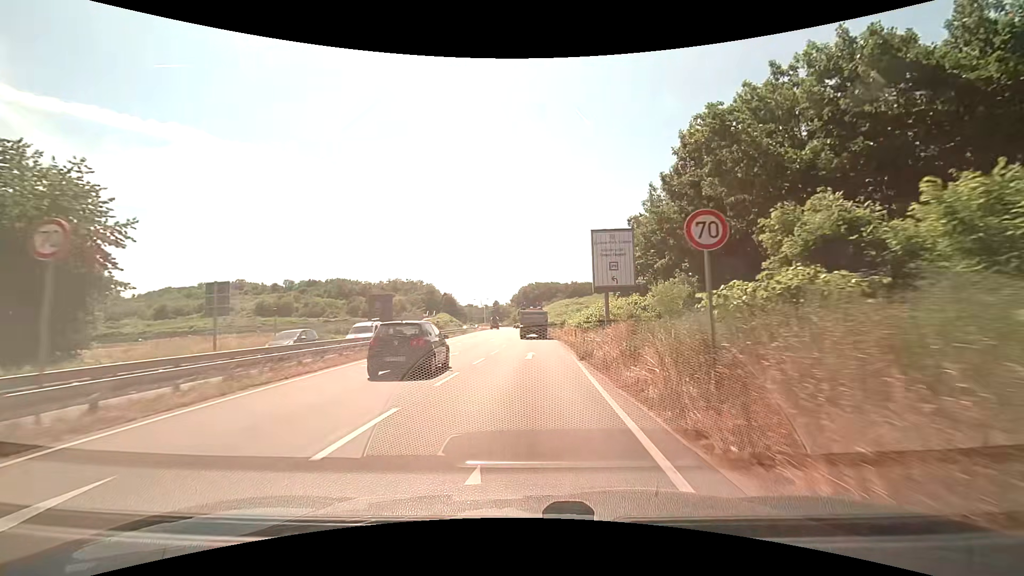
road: primary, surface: asphalt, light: Day
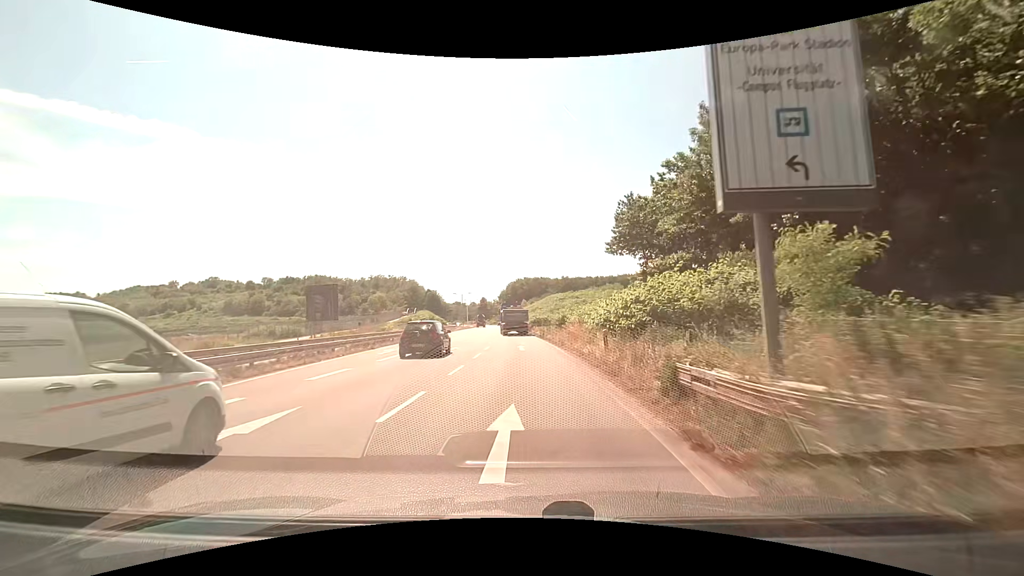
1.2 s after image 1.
(+0.3, +16.3) m; +2°
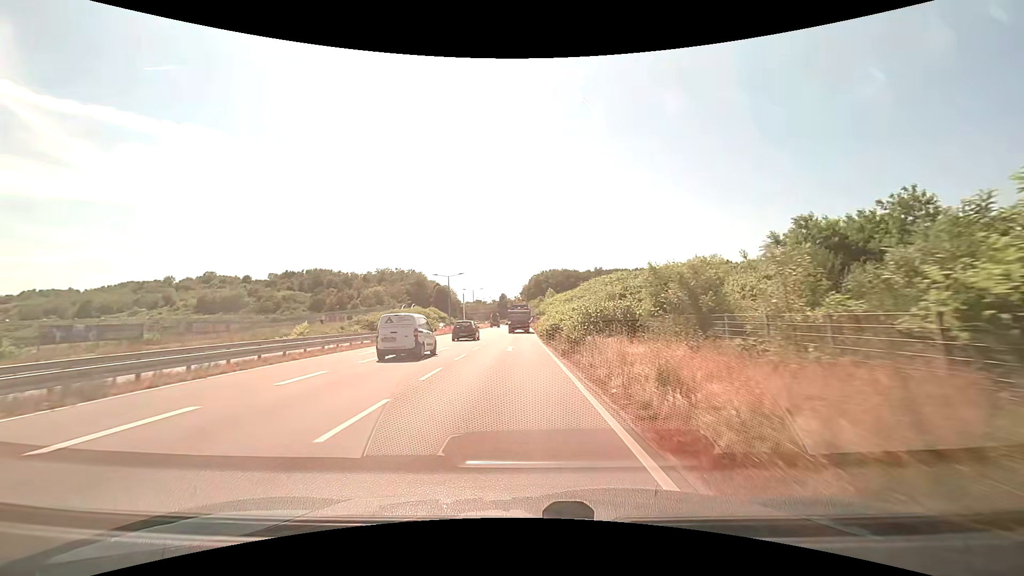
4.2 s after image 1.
(-0.6, +43.4) m; -3°
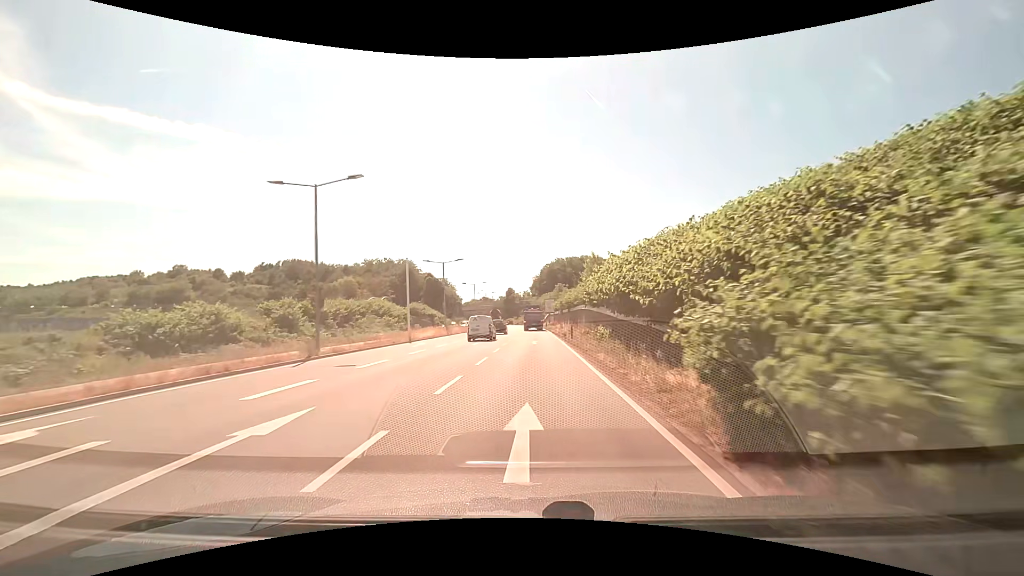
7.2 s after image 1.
(-0.9, +44.9) m; -1°
(0, +10) (0, +20) (0, +30) (0, +40) (+1, +50) (+1, +60) (+1, +70) (+1, +80) (+1, +90) (0, +100) m
